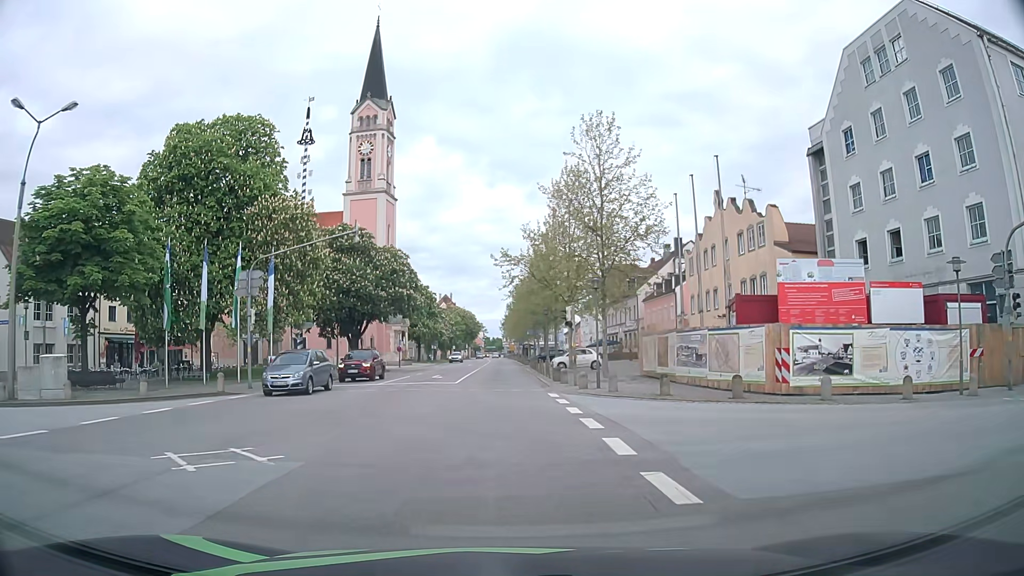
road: primary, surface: asphalt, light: Day
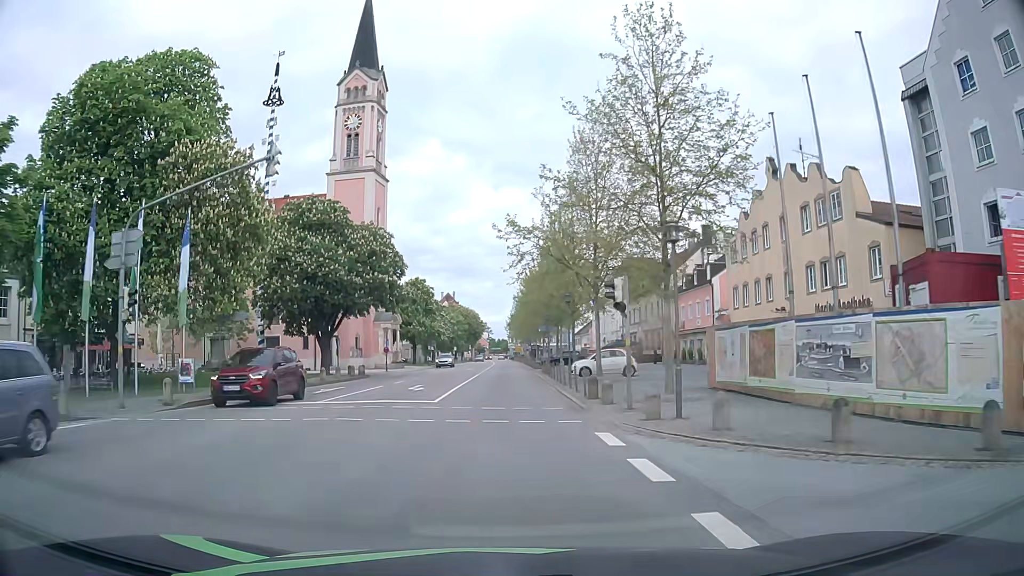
(0.0, +11.0) m; -1°
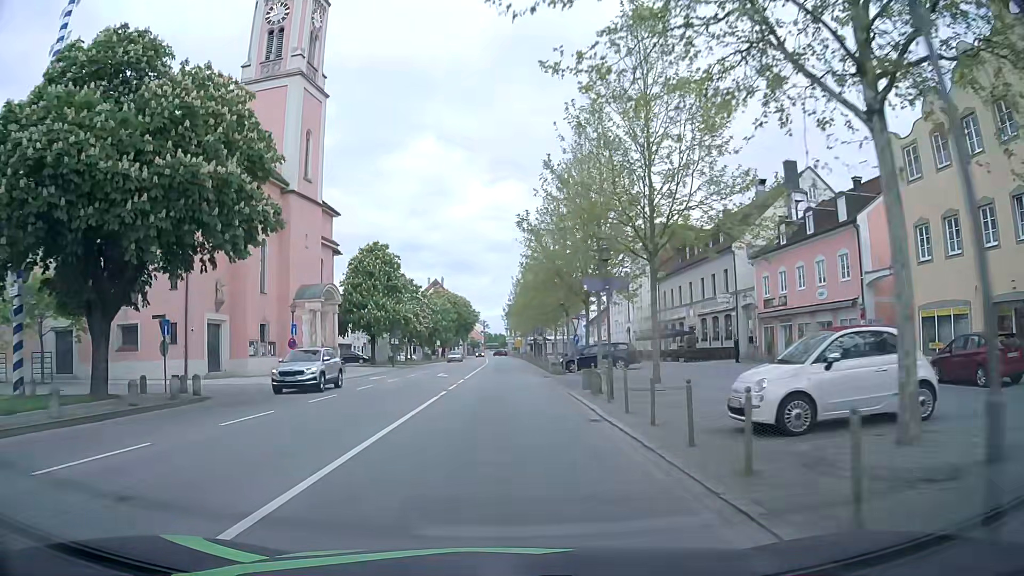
(+0.2, +26.5) m; +1°
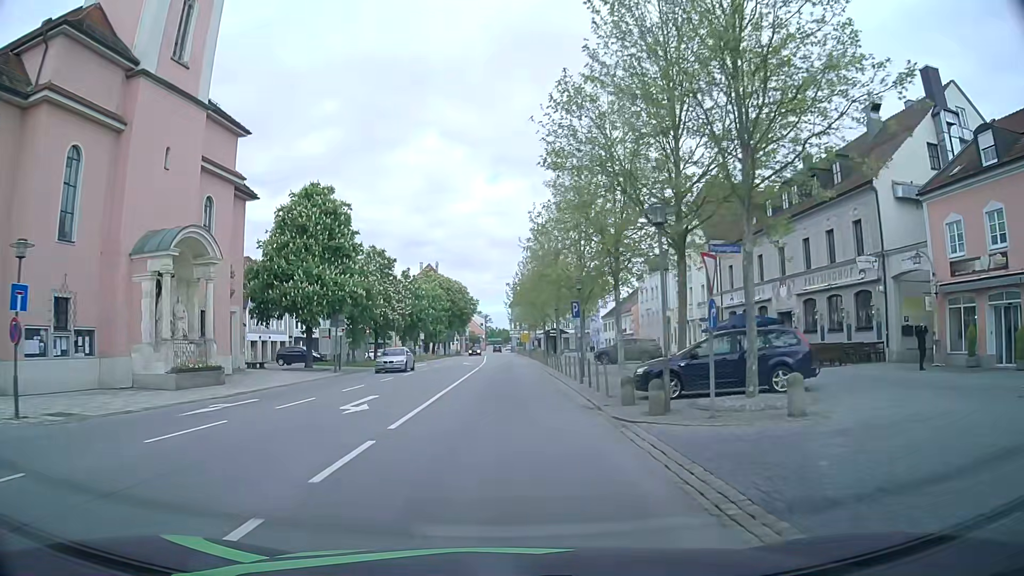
(0.0, +21.6) m; 0°
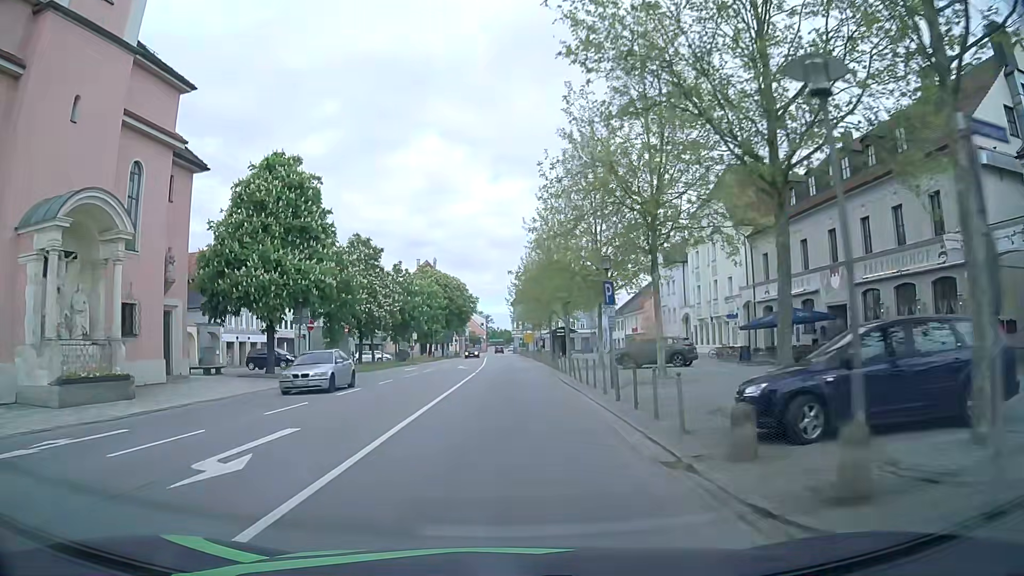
(0.0, +7.2) m; 0°
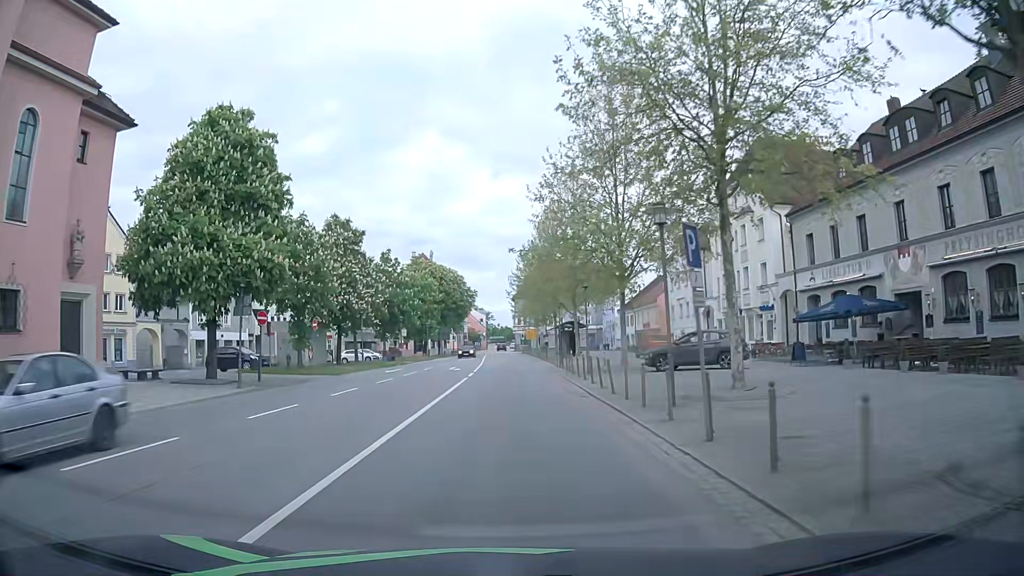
(0.0, +7.3) m; -1°
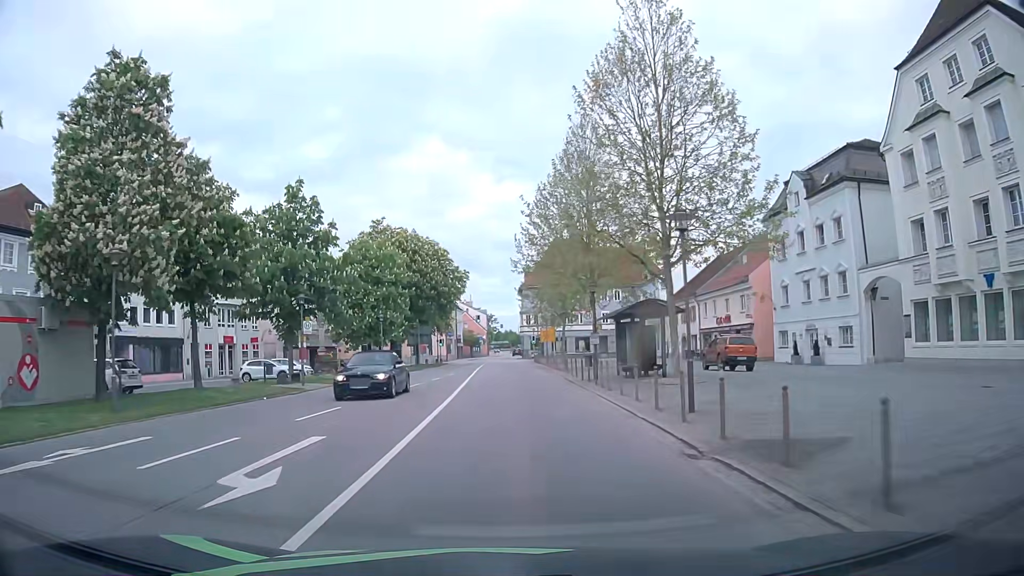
(+0.1, +29.5) m; 0°
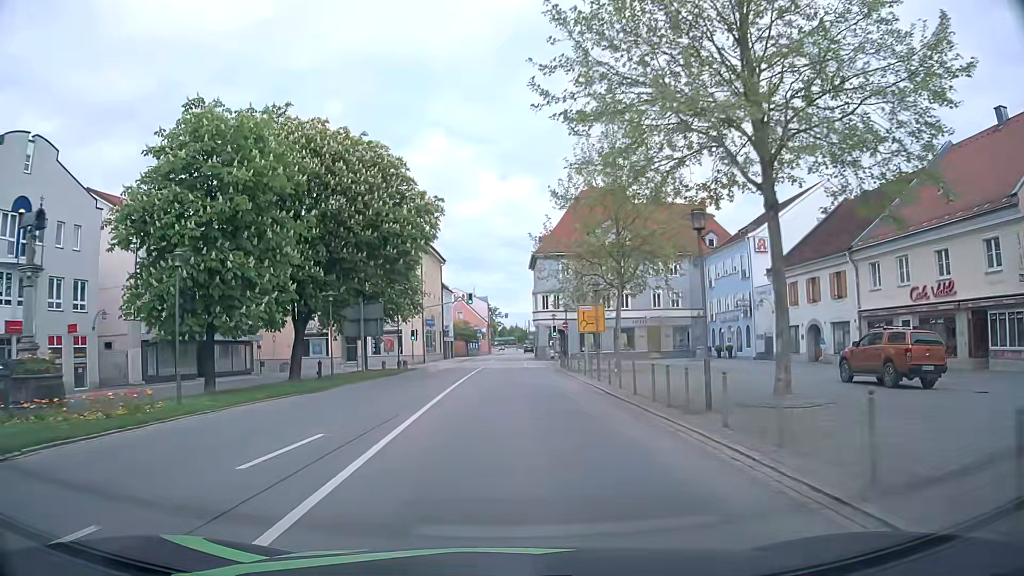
(-0.2, +29.8) m; 0°
(0, +10) (0, +20) (0, +30) (0, +40) (0, +50) (0, +60) (0, +70) (0, +80) (+1, +90) (+2, +100) m
